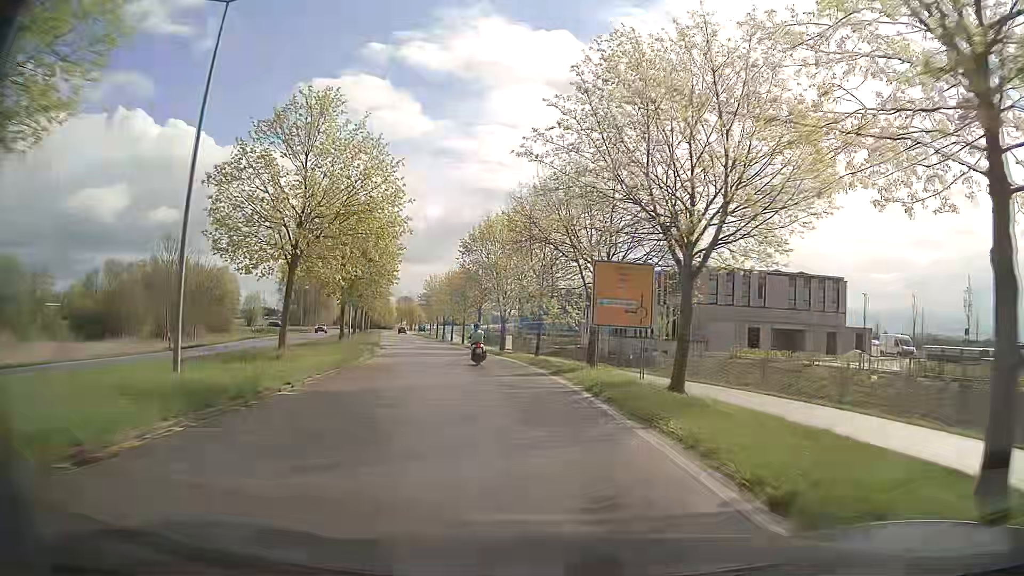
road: secondary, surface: asphalt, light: Day
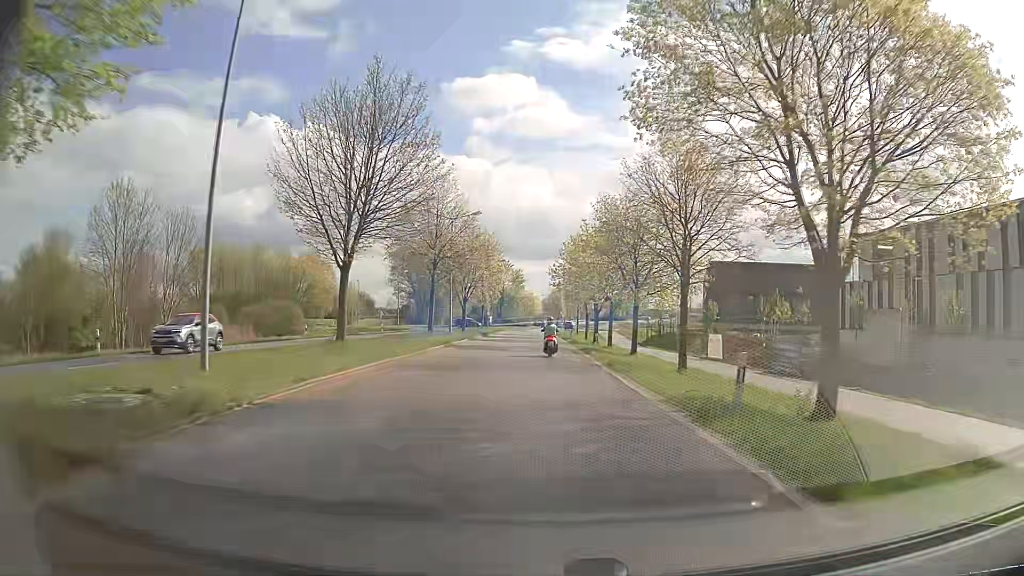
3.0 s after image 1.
(-5.5, +41.3) m; -13°
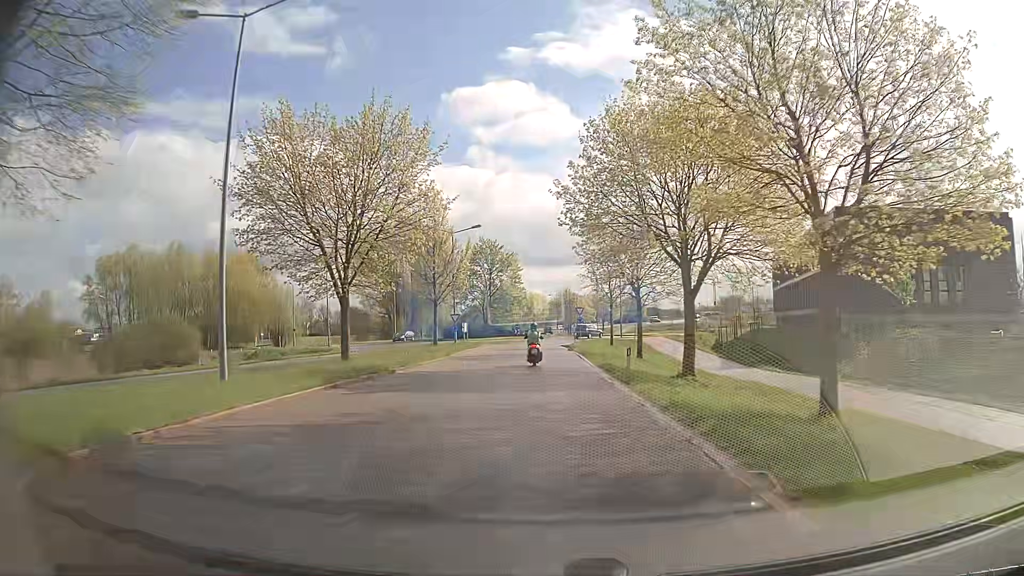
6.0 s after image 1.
(-0.5, +38.8) m; -1°
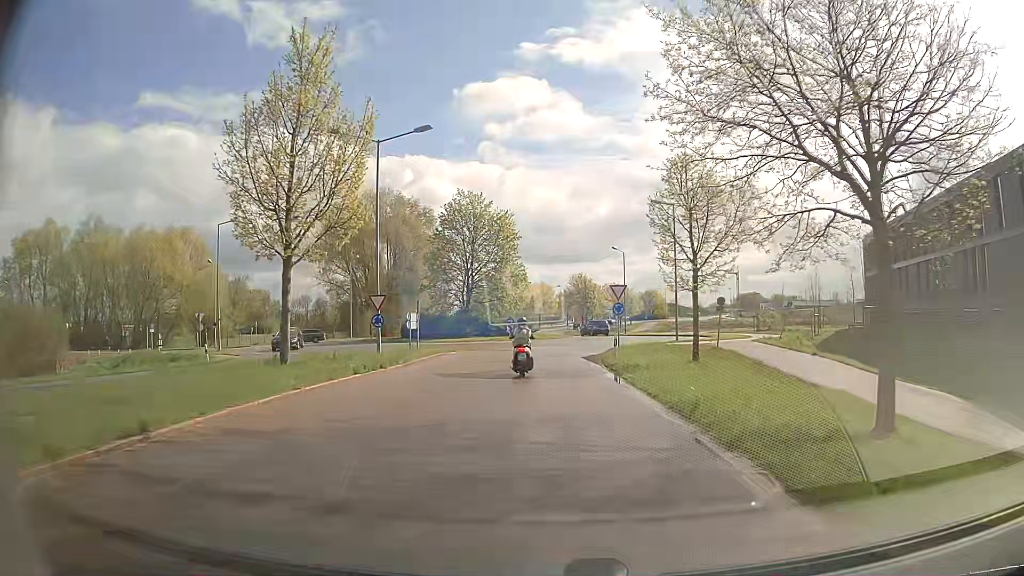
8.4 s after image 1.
(-0.1, +26.5) m; -1°
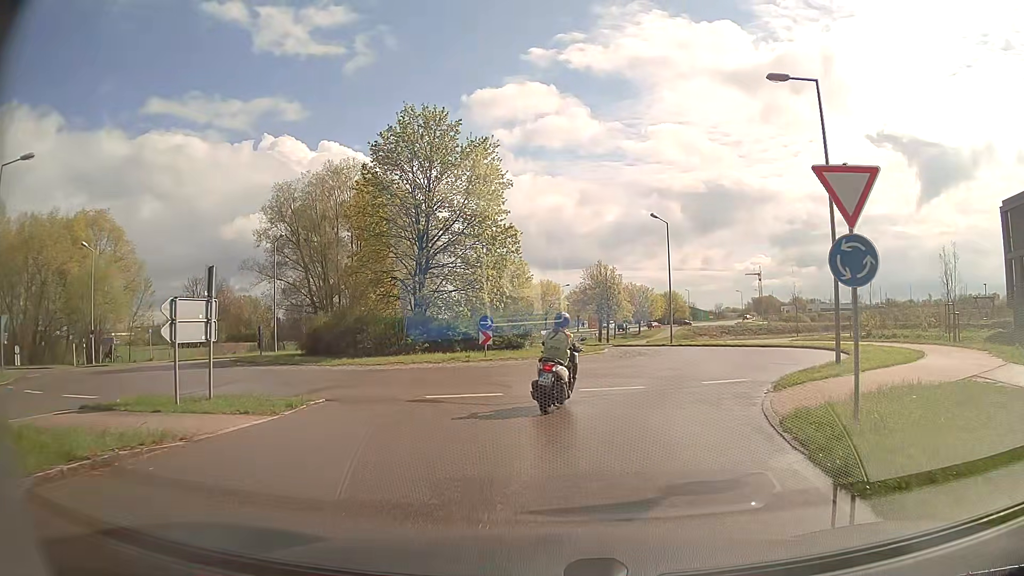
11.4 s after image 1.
(-0.2, +23.2) m; -1°
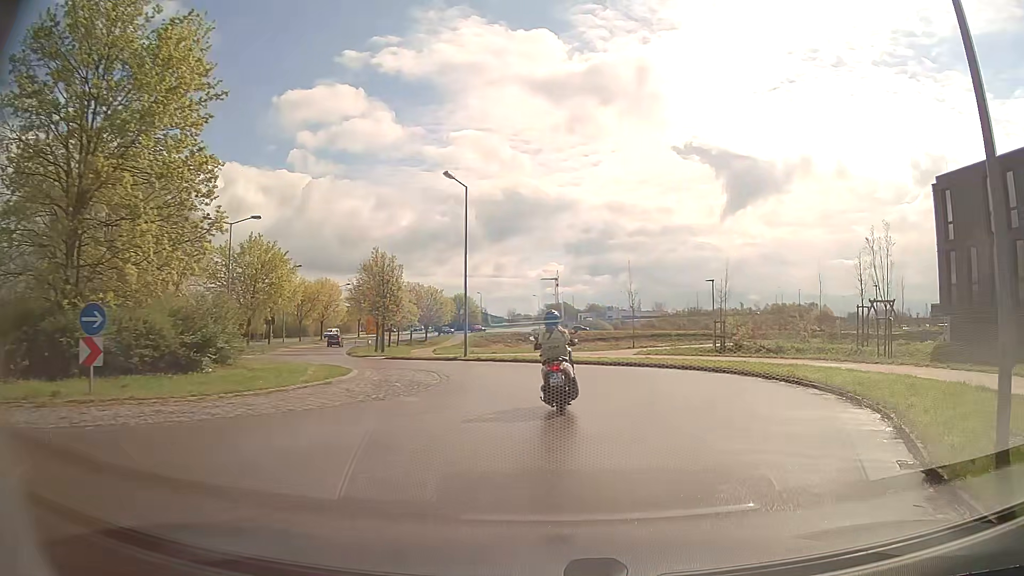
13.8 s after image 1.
(+1.7, +14.5) m; +17°
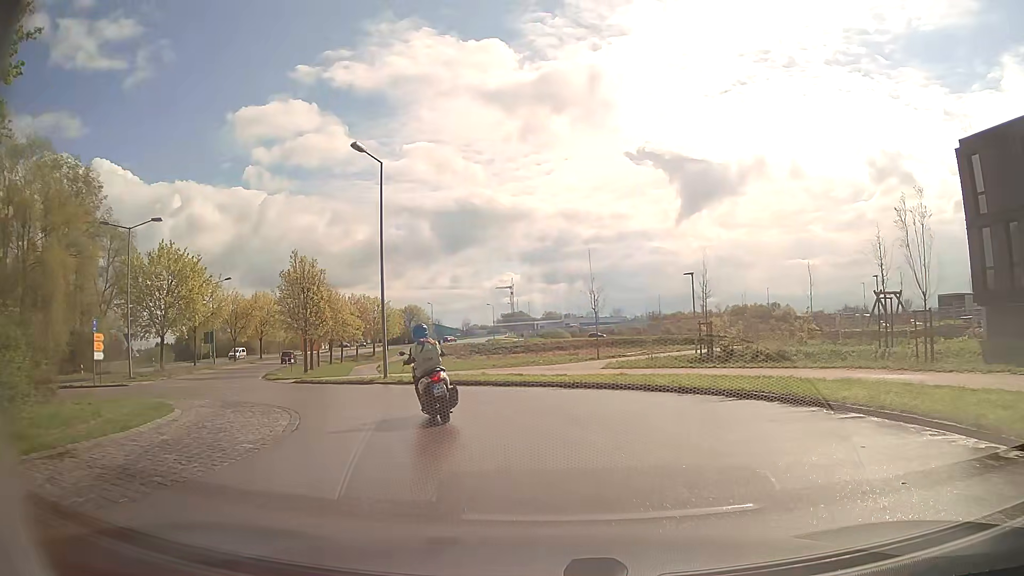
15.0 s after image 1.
(+0.7, +7.8) m; +4°
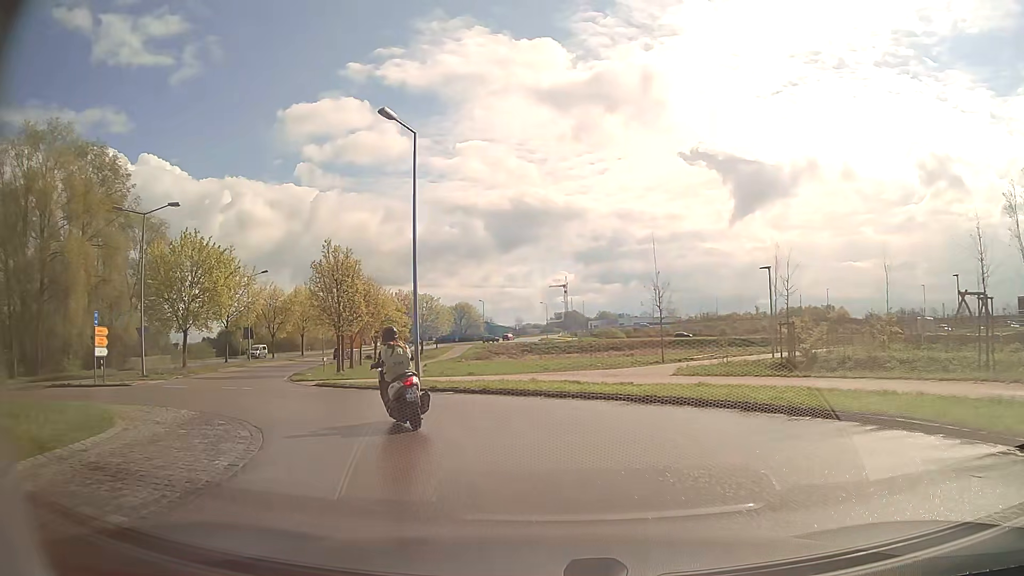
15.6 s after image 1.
(-0.1, +4.1) m; -3°
